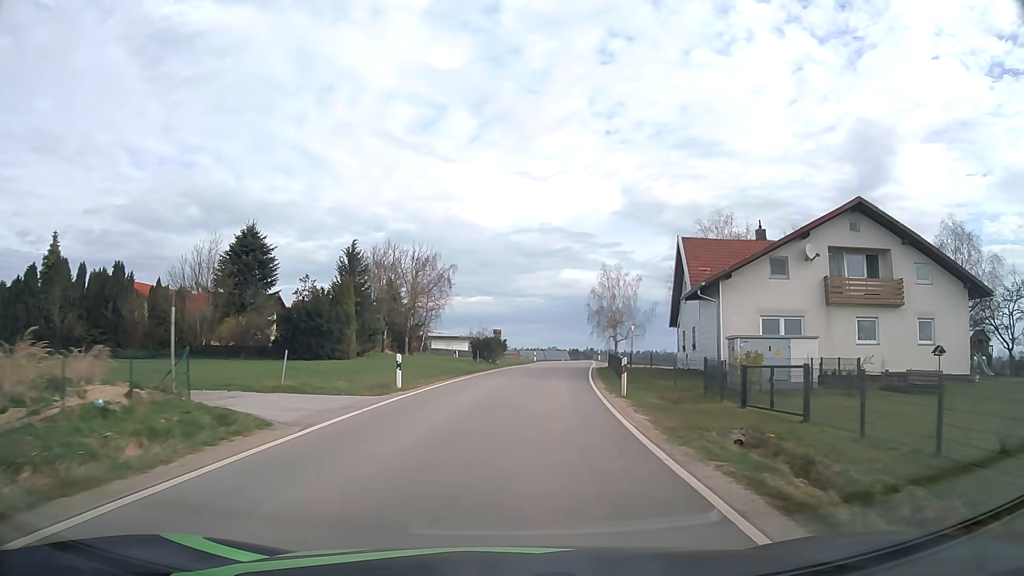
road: tertiary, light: Day
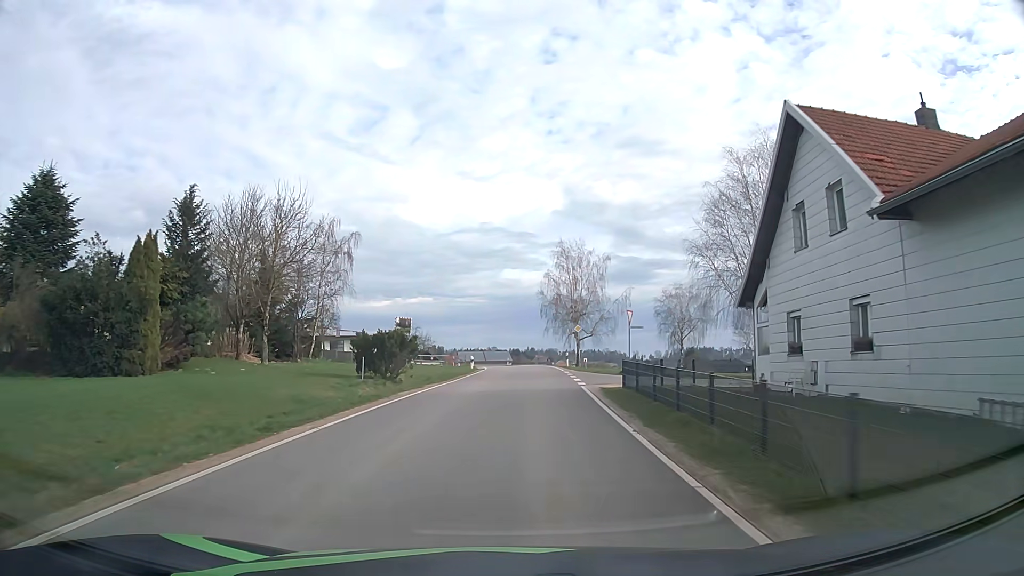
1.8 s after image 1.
(+1.0, +21.9) m; +5°
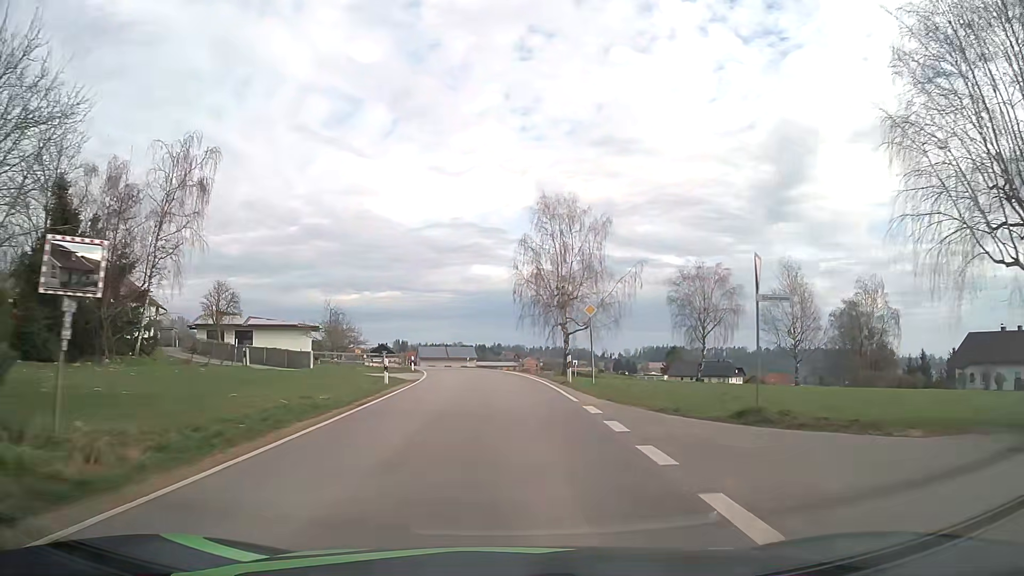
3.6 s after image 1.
(+0.6, +21.7) m; +3°
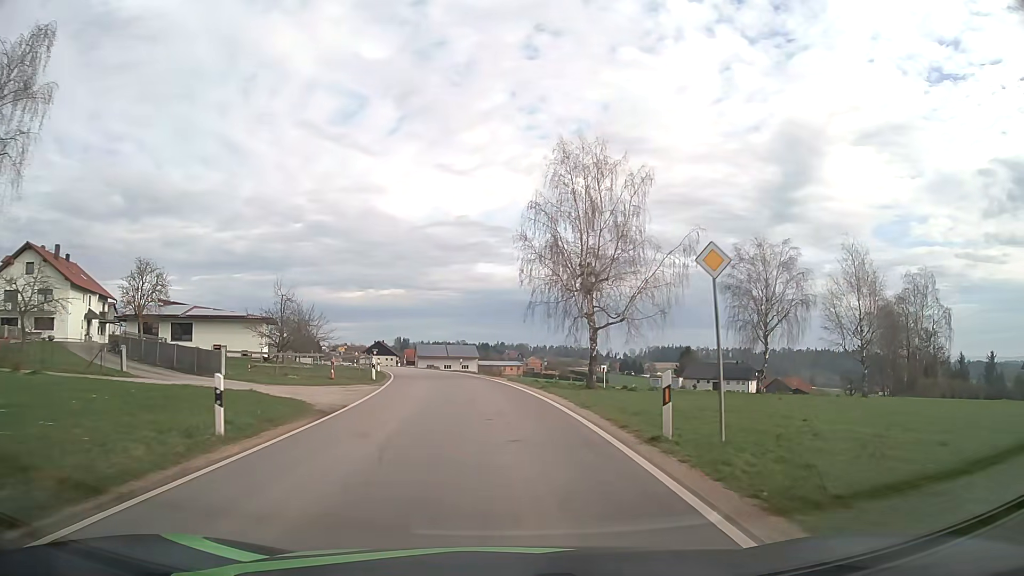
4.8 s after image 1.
(0.0, +14.2) m; 0°
(0, +10) (-1, +20) (-2, +30) (-3, +40) (-5, +50) (-7, +59) (-10, +69) (-12, +79) (-15, +88) (-18, +98) m
